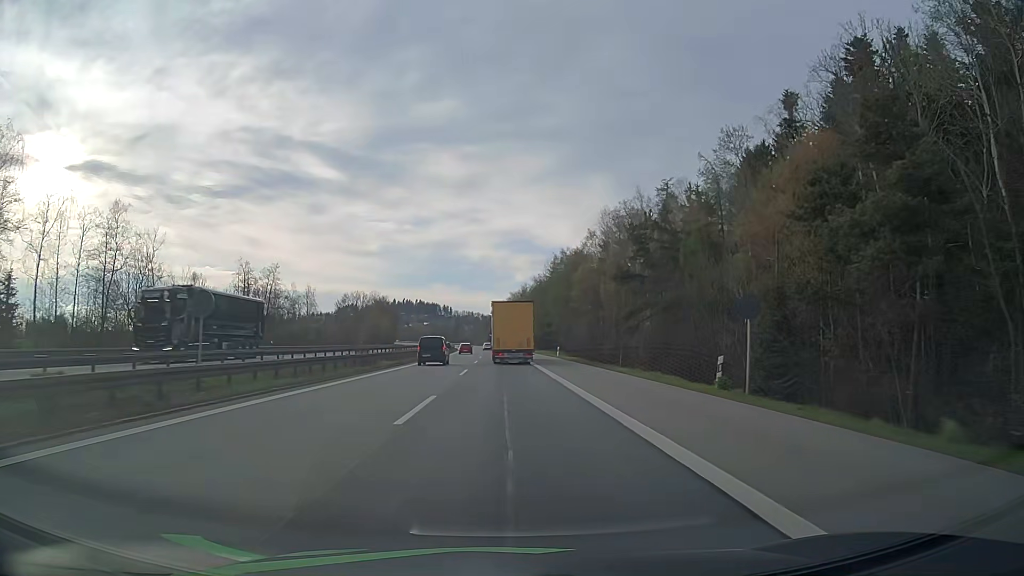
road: motorway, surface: asphalt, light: Day
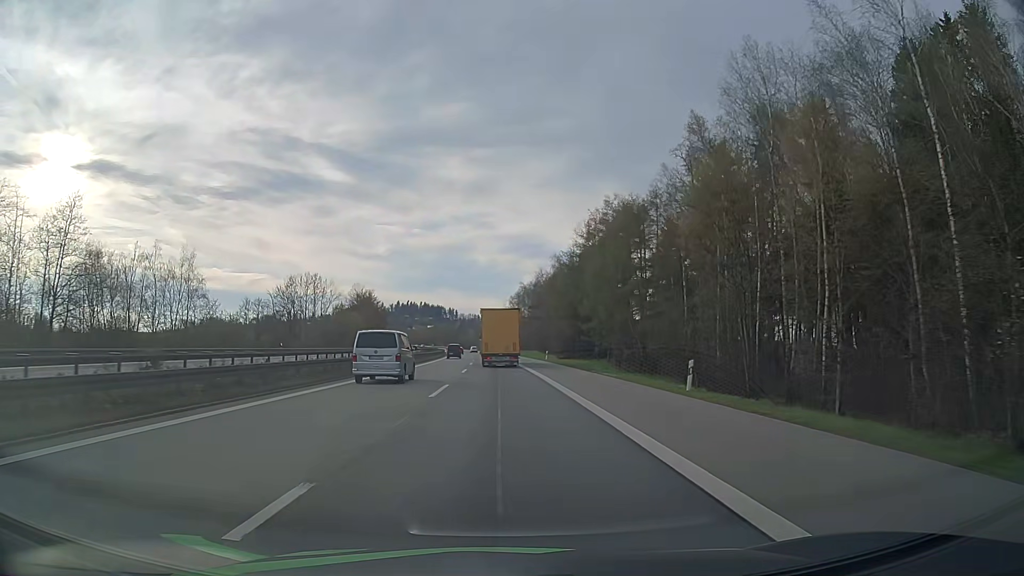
(-0.2, +46.9) m; -1°
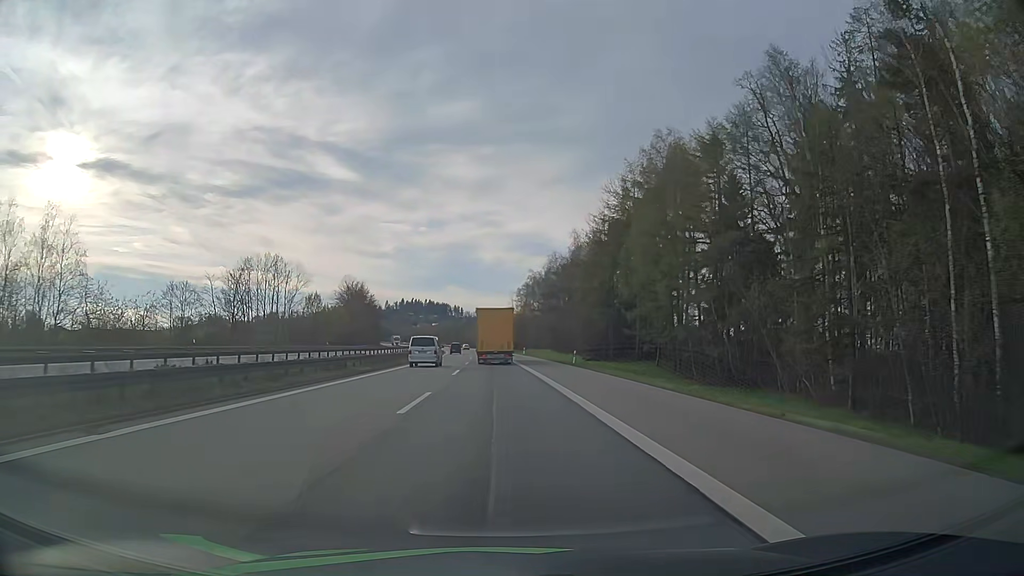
(0.0, +23.4) m; -1°
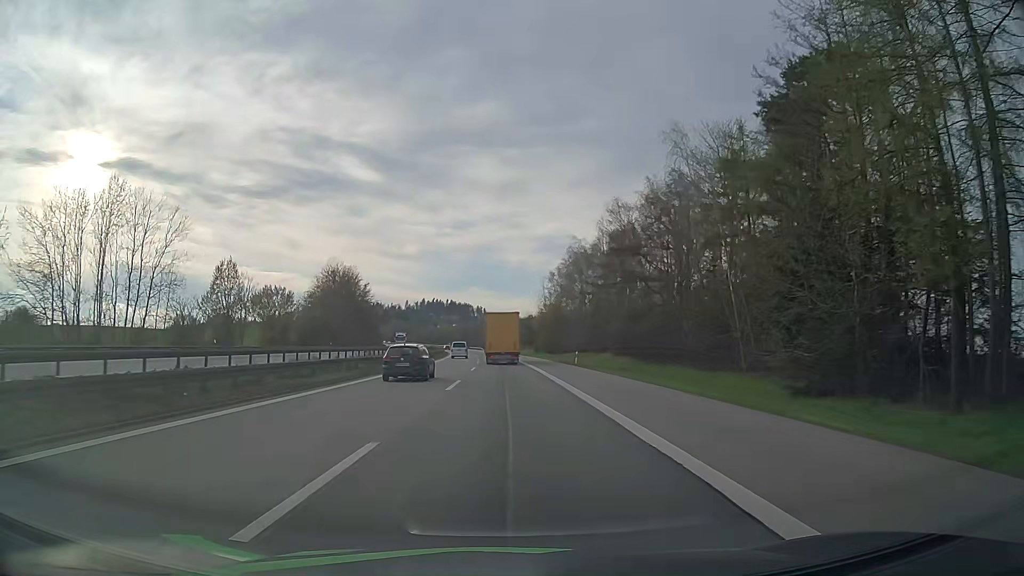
(-0.5, +46.6) m; -1°
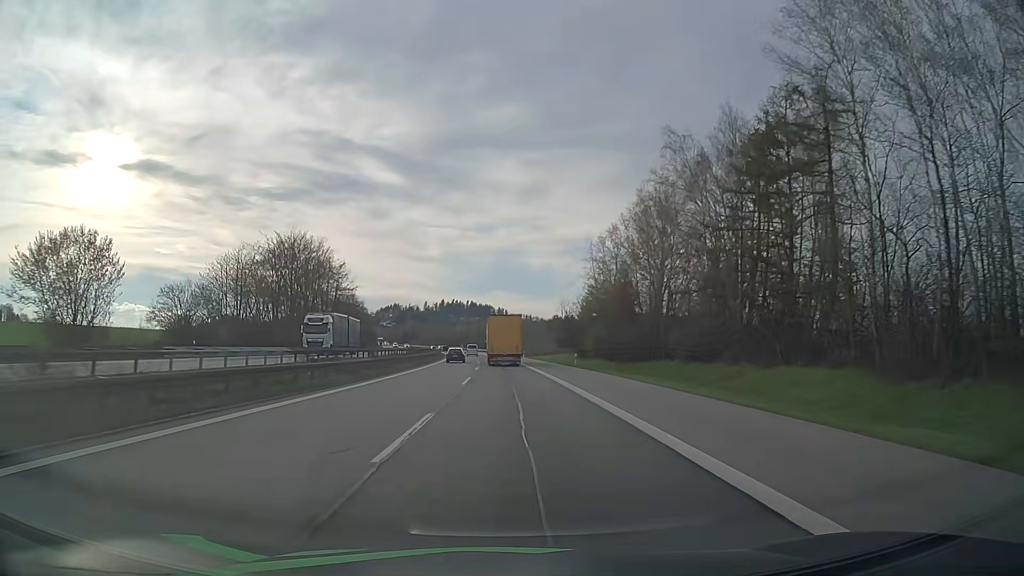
(-0.8, +49.8) m; -2°
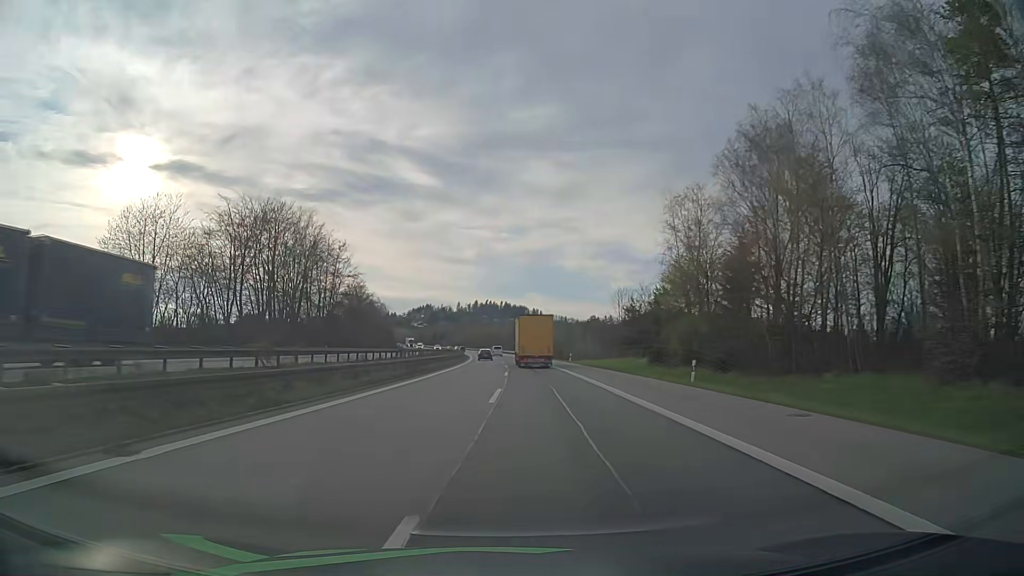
(-0.7, +27.1) m; -3°
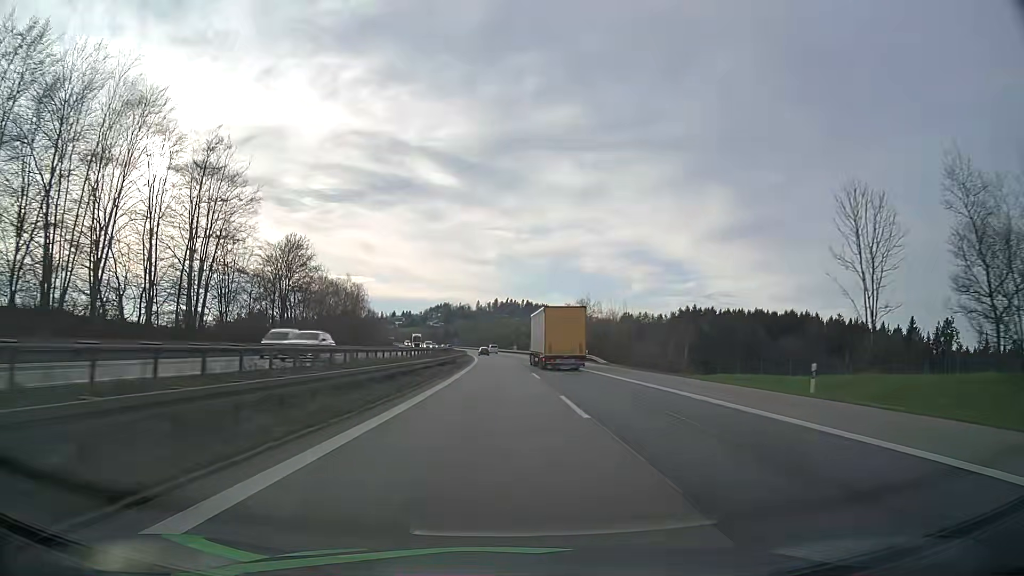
(-1.2, +58.9) m; -2°
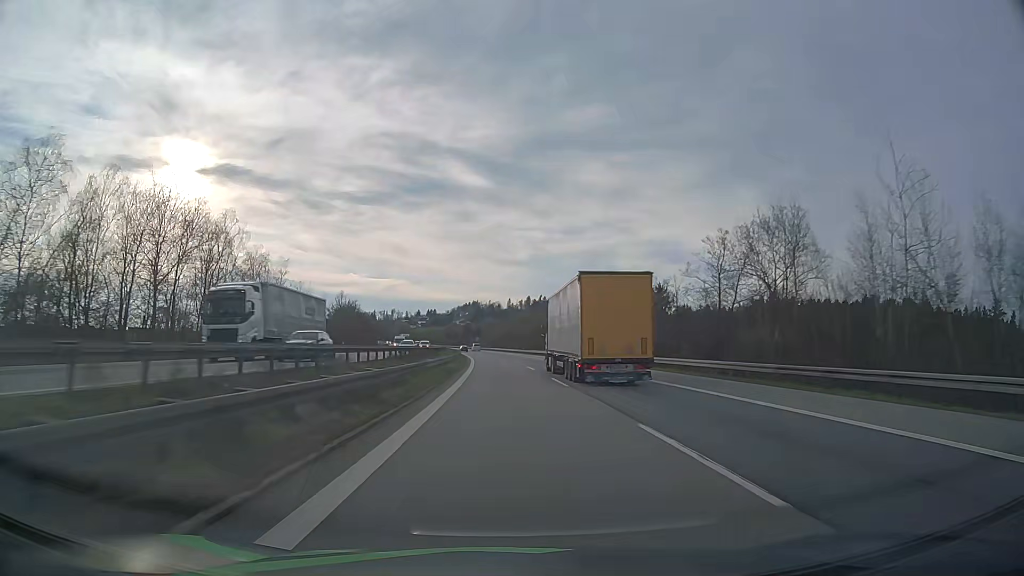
(-1.6, +80.7) m; -3°
(0, +10) (0, +20) (0, +30) (-1, +40) (-1, +50) (-1, +60) (-2, +70) (-2, +80) (-3, +90) (-4, +100) m
